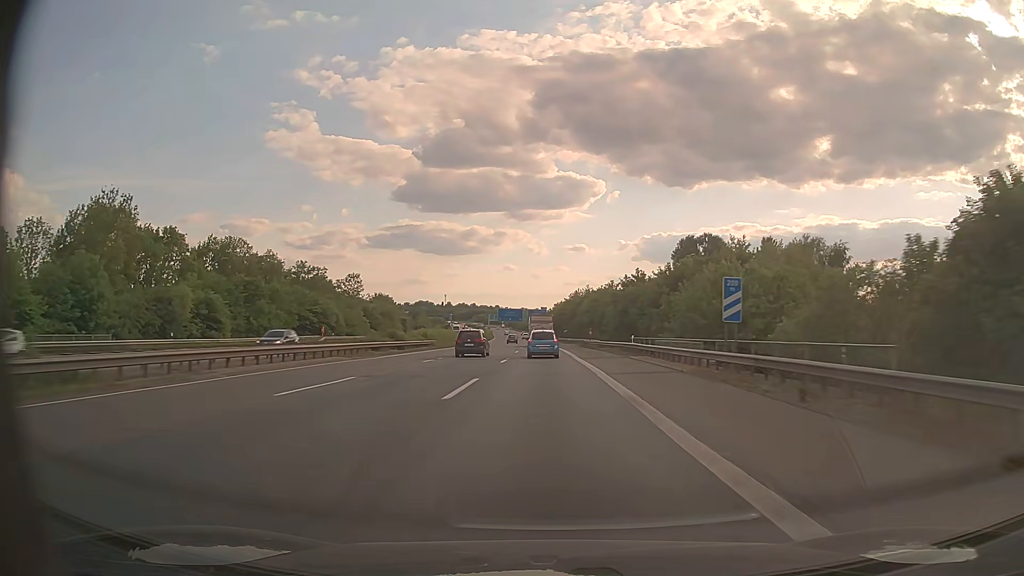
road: motorway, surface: asphalt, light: Day
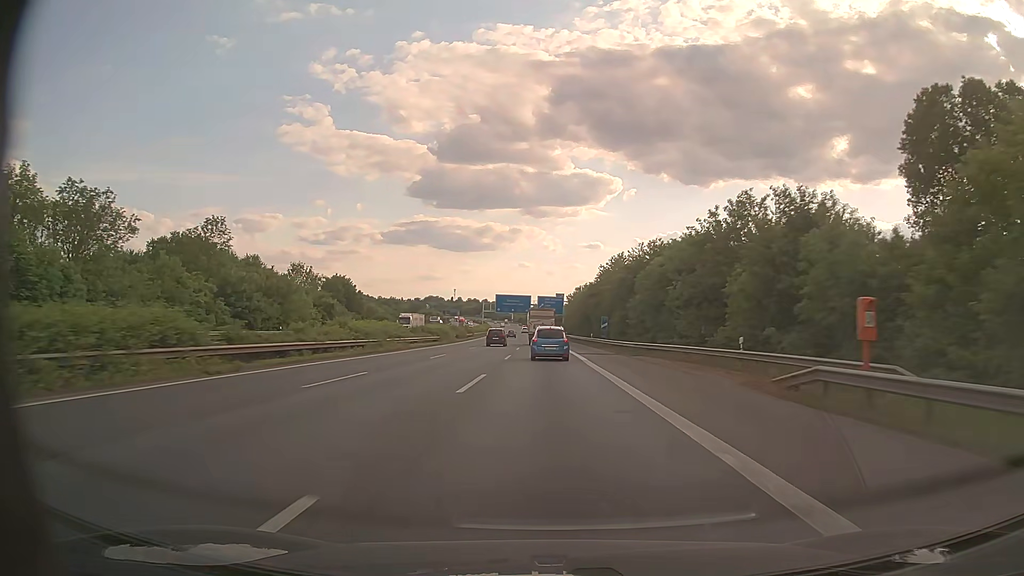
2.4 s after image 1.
(-0.9, +69.0) m; -1°
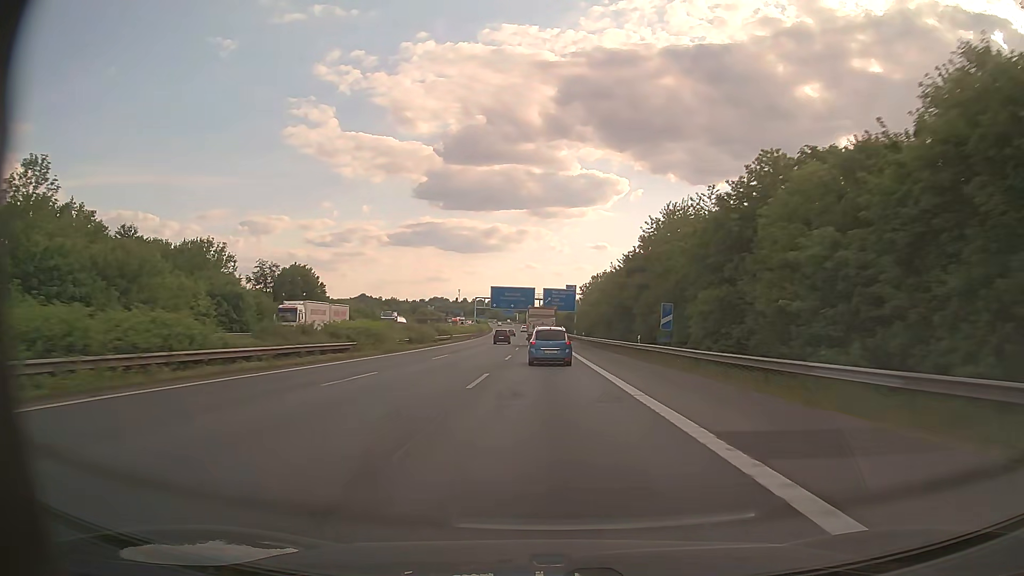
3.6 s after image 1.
(-0.2, +34.7) m; 0°
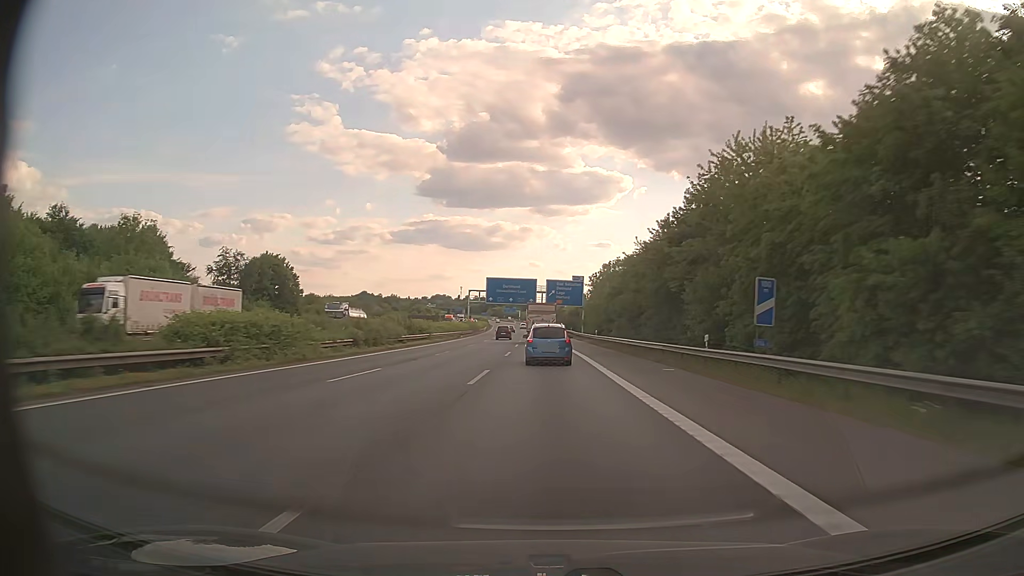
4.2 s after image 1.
(-0.1, +17.2) m; 0°
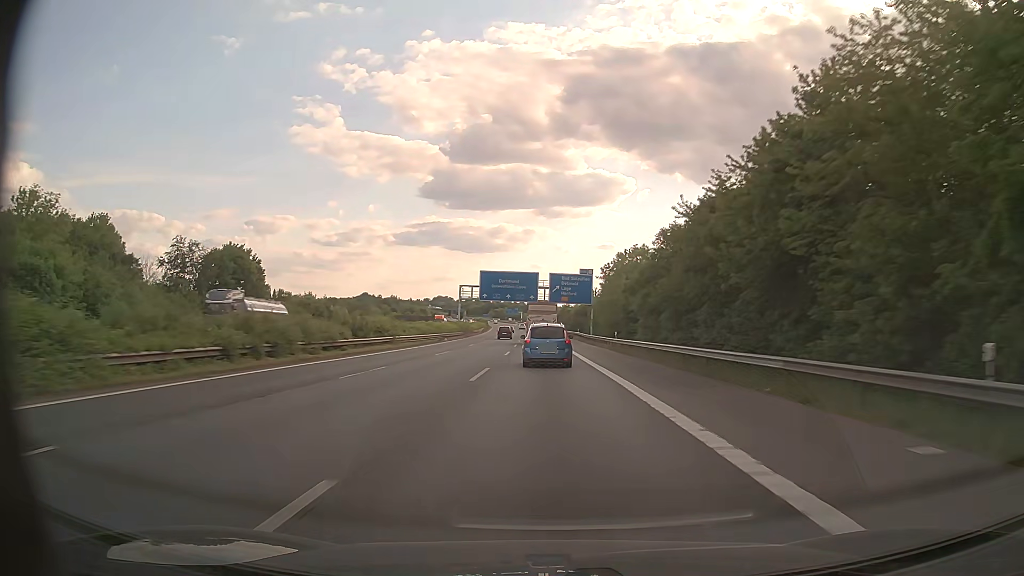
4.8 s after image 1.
(-0.1, +16.8) m; 0°
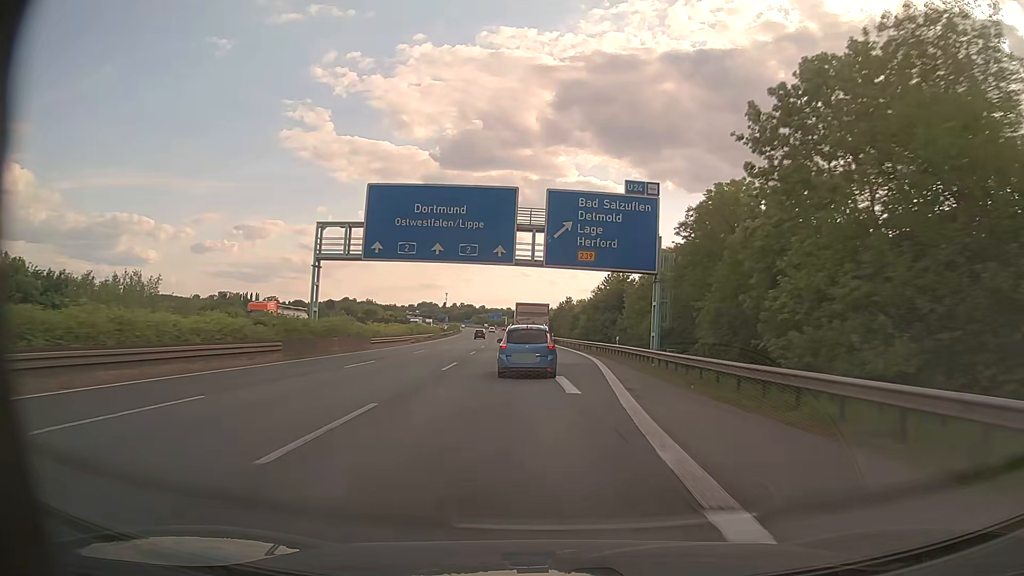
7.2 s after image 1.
(-0.4, +65.2) m; 0°
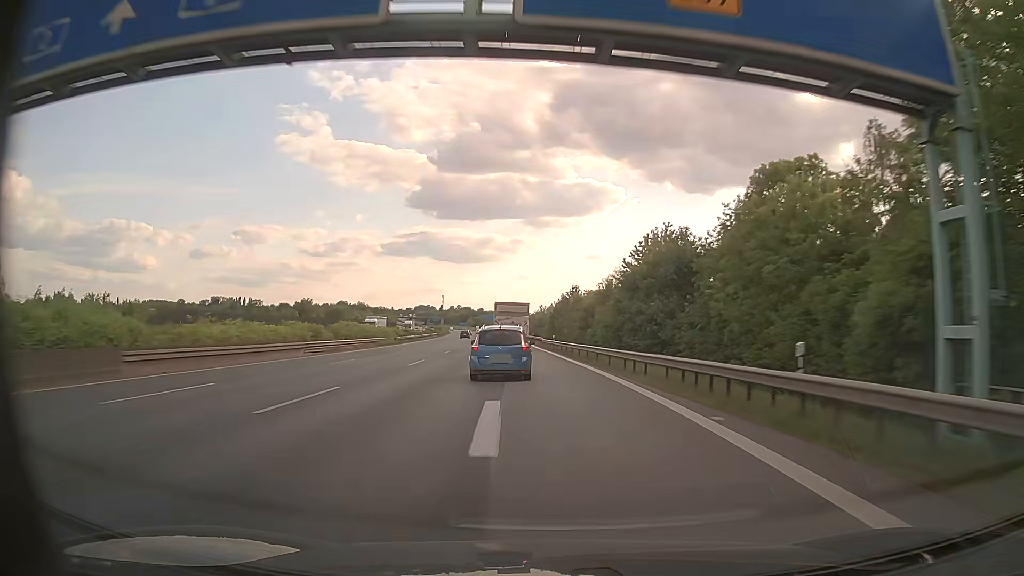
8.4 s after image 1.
(+0.3, +31.6) m; +1°
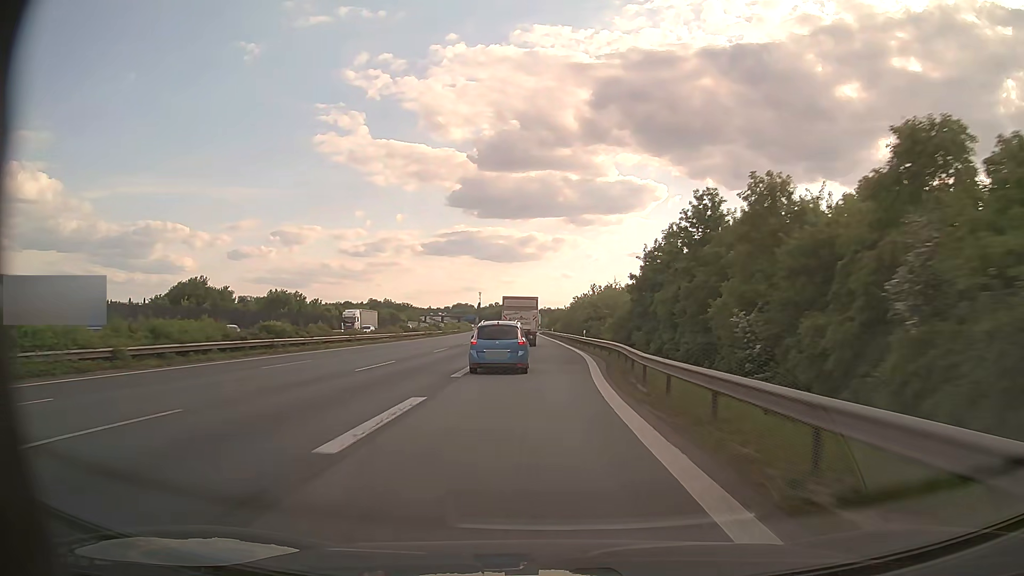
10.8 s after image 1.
(-2.0, +60.2) m; -4°
(0, +10) (0, +20) (0, +30) (0, +40) (-1, +50) (-1, +60) (-1, +70) (-1, +80) (-2, +90) (-2, +100) m
